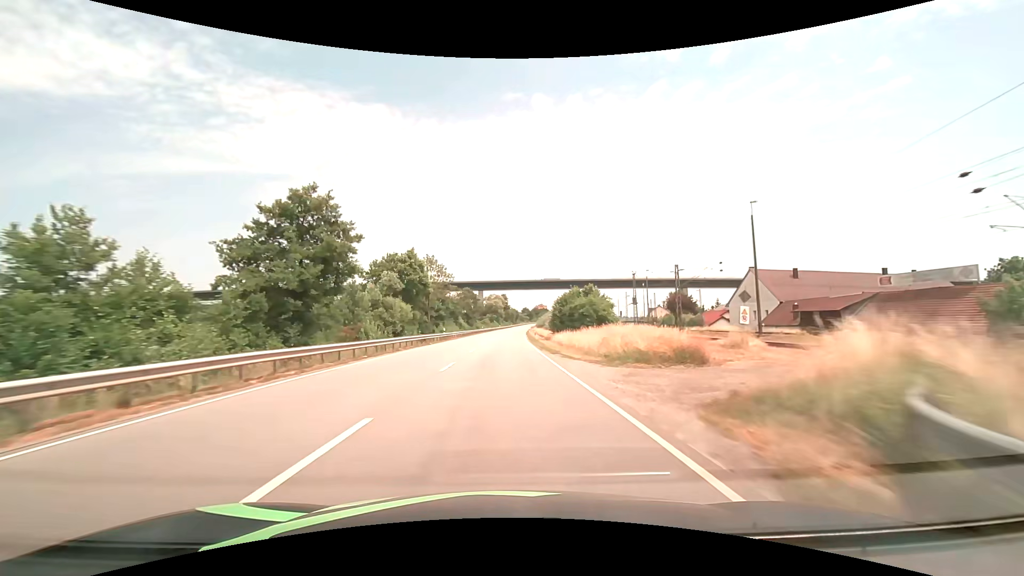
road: primary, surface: asphalt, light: Day
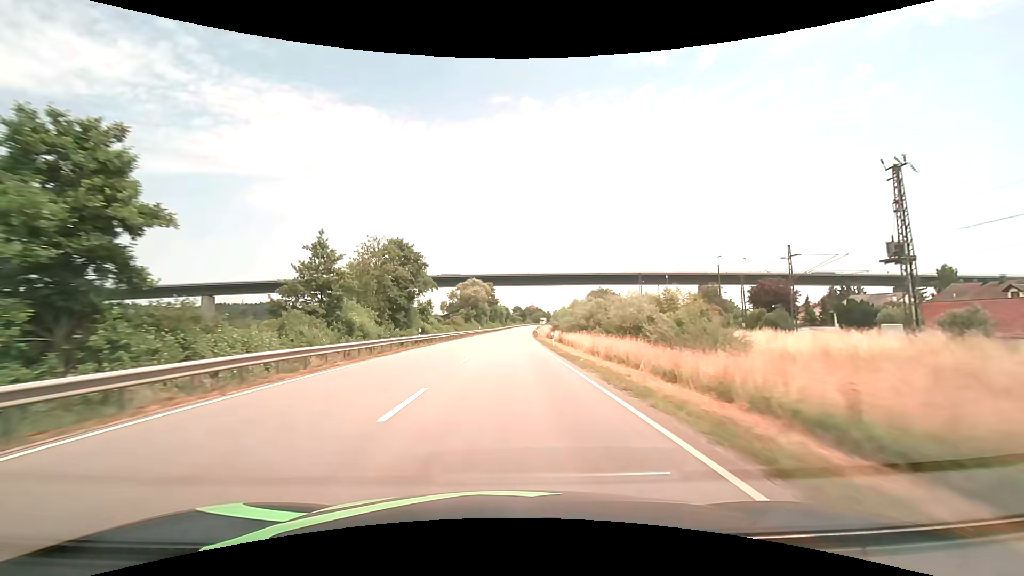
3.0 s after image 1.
(+0.3, +68.6) m; +1°
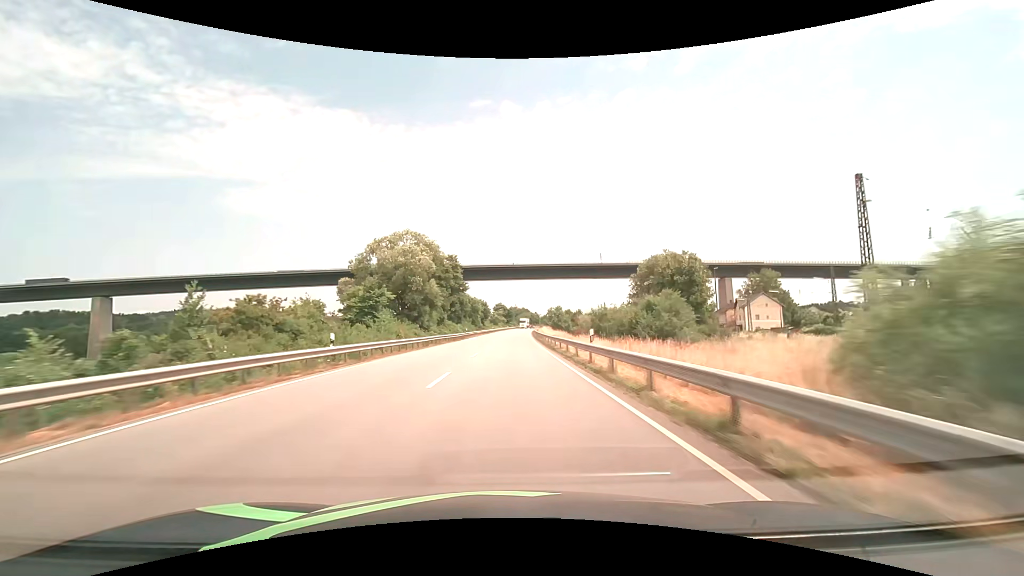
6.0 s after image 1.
(+1.3, +67.8) m; +2°
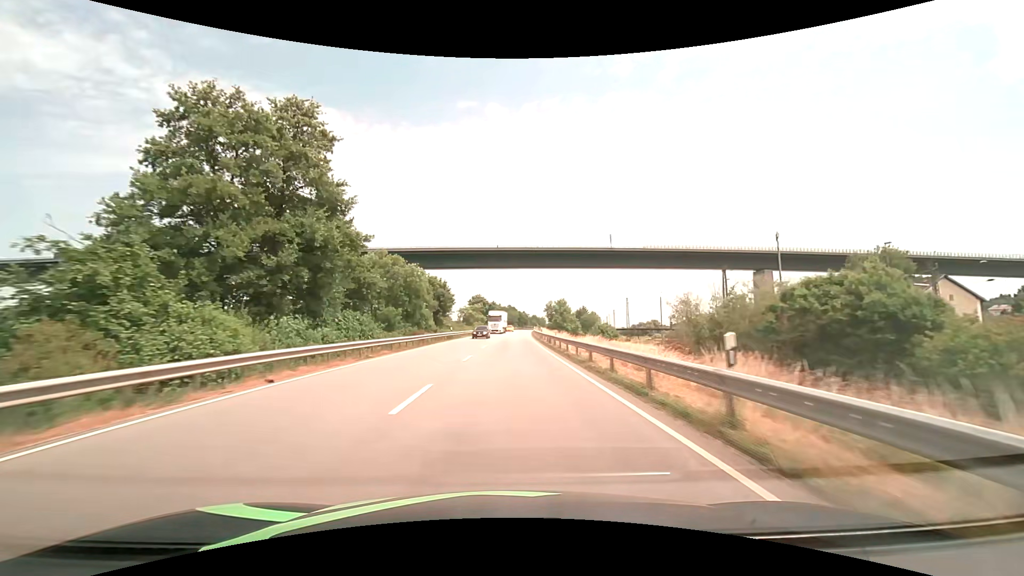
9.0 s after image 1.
(+0.9, +63.7) m; +2°
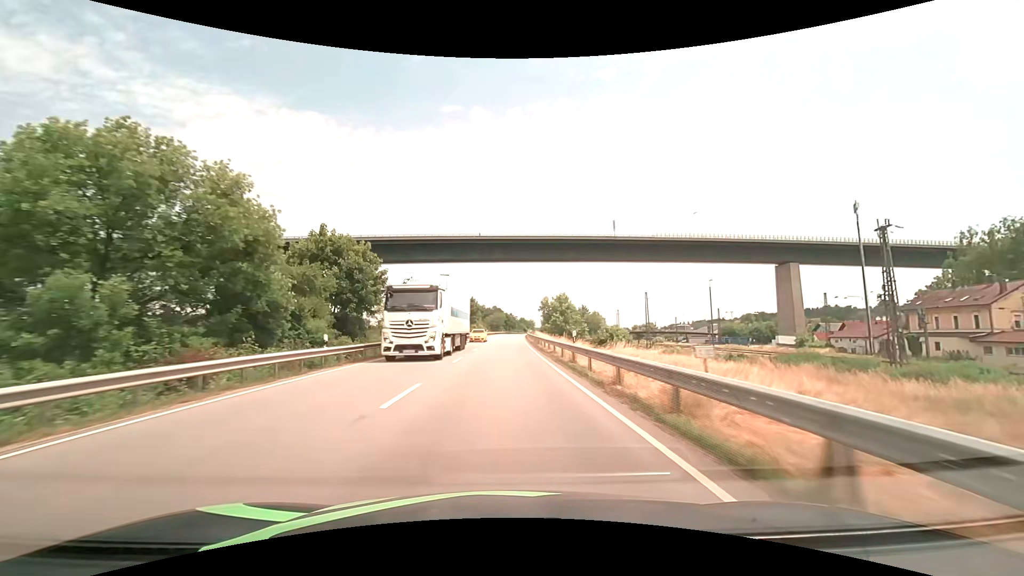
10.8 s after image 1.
(+0.5, +35.1) m; +2°
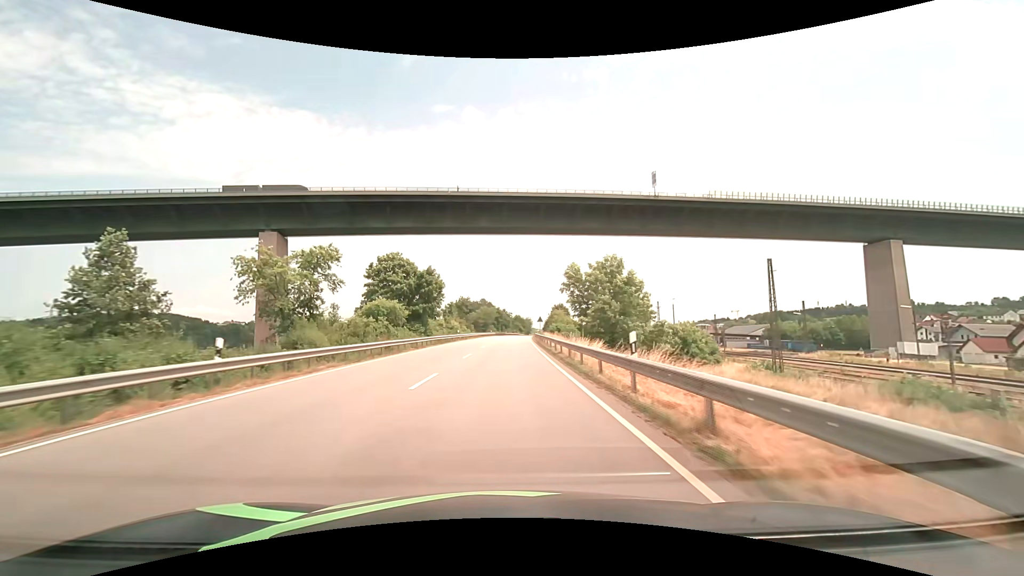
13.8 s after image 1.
(+0.4, +57.7) m; +1°
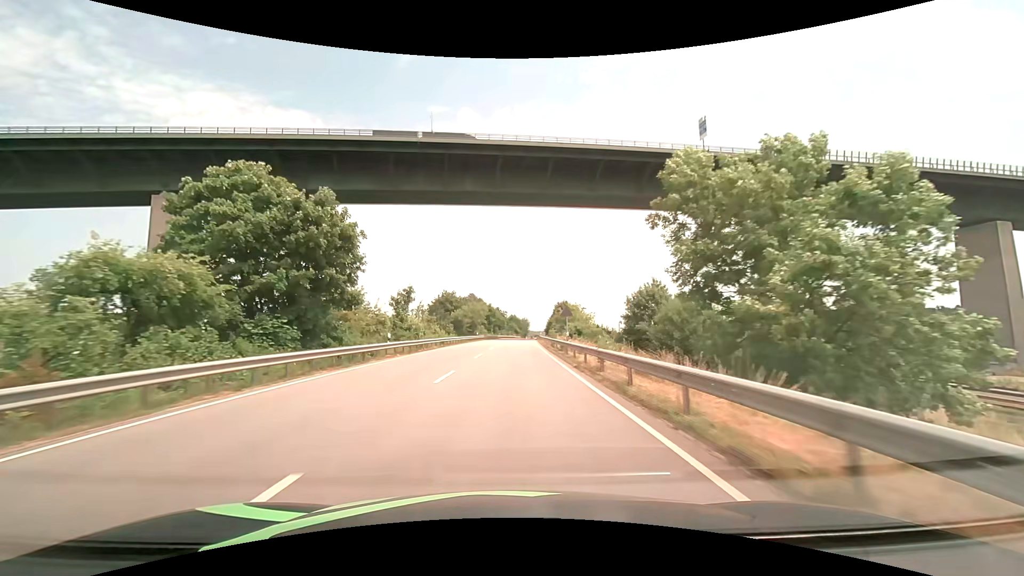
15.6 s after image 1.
(+0.1, +34.6) m; +1°
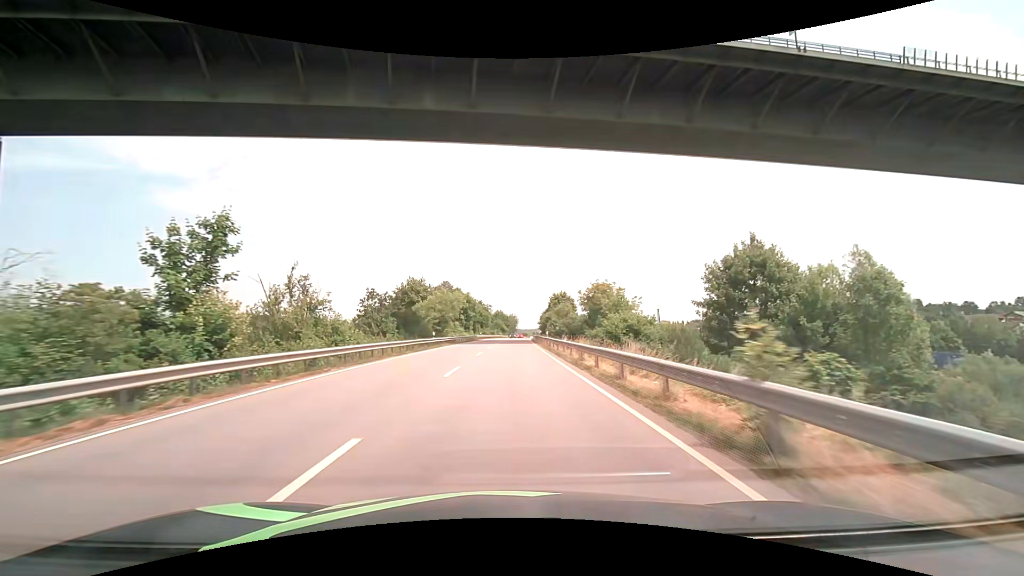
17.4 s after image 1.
(+0.4, +34.7) m; +1°
(0, +10) (0, +20) (0, +30) (0, +40) (+1, +50) (+1, +60) (+1, +70) (+2, +80) (+2, +90) (+3, +100) m
